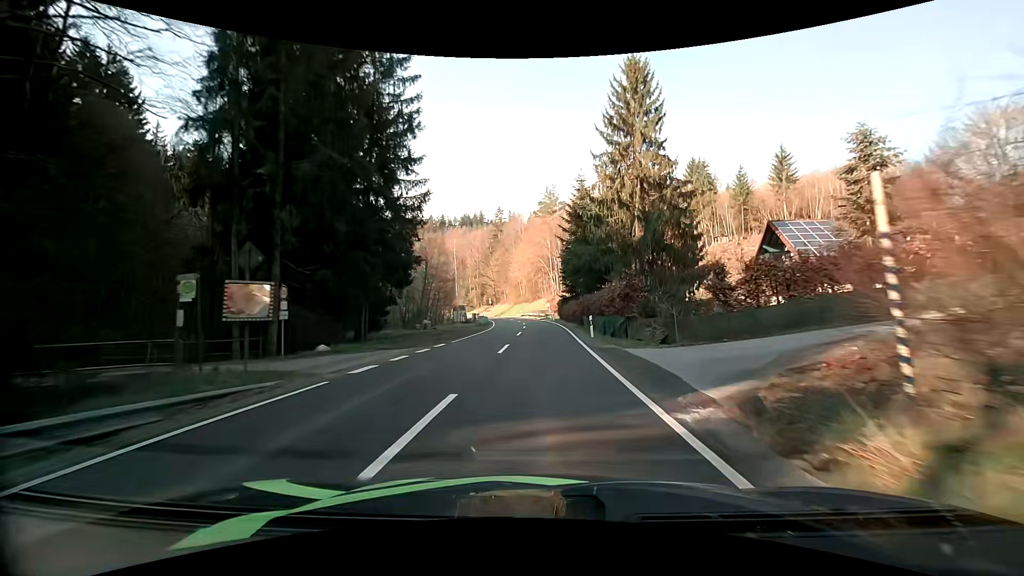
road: secondary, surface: asphalt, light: Day
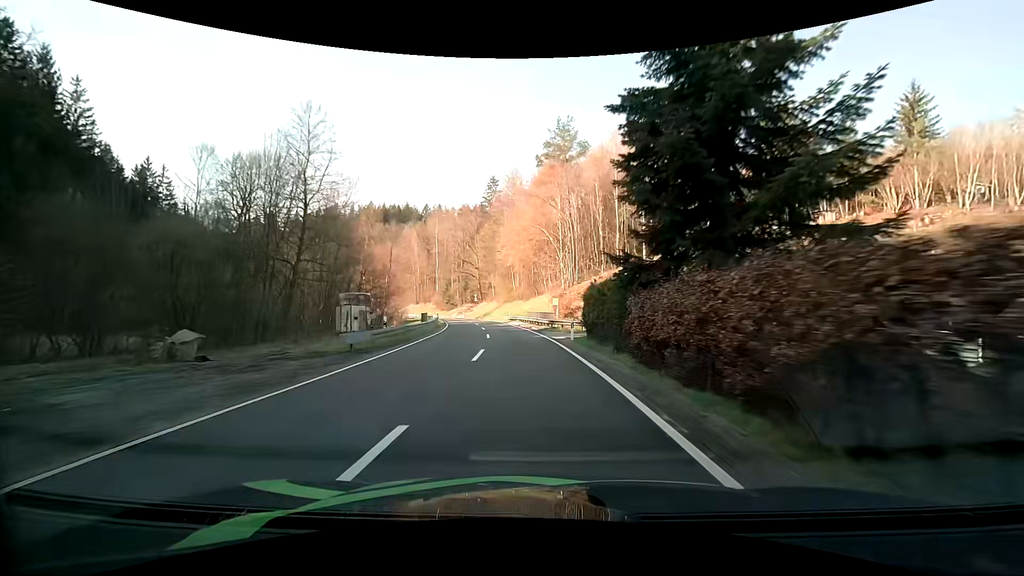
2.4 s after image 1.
(+0.5, +38.3) m; +1°
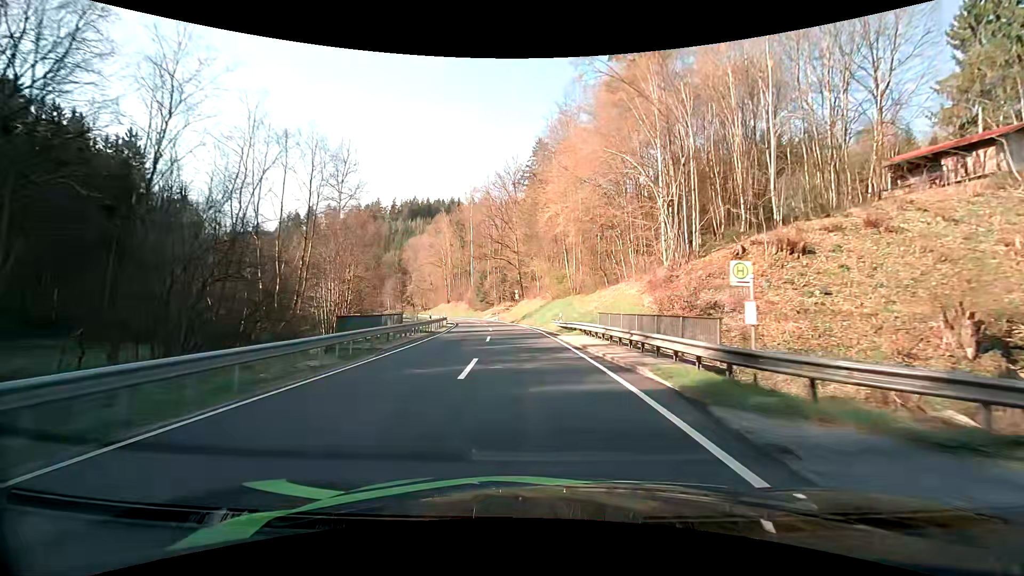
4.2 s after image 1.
(-1.6, +28.2) m; -7°
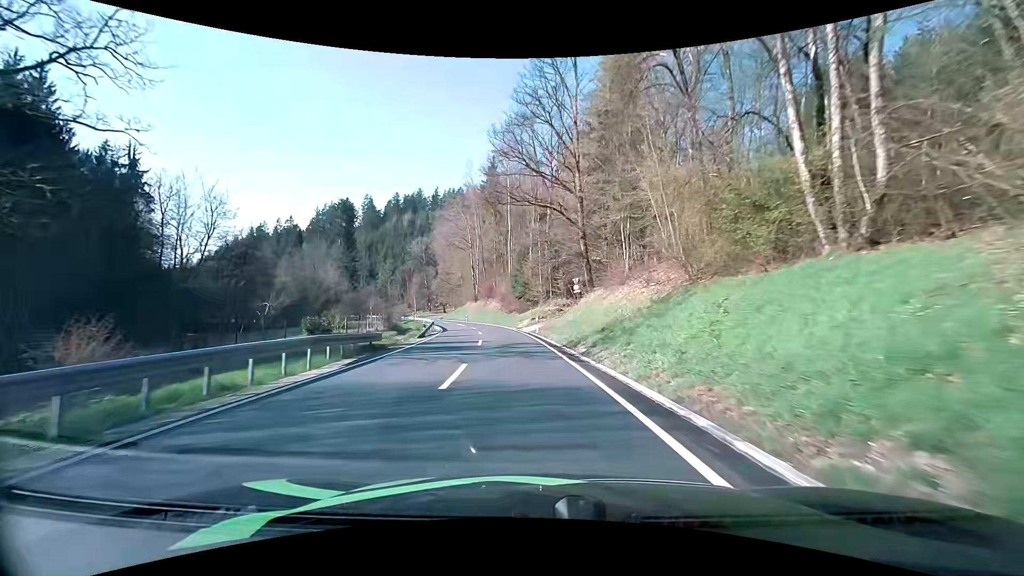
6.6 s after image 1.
(-1.8, +37.6) m; -5°
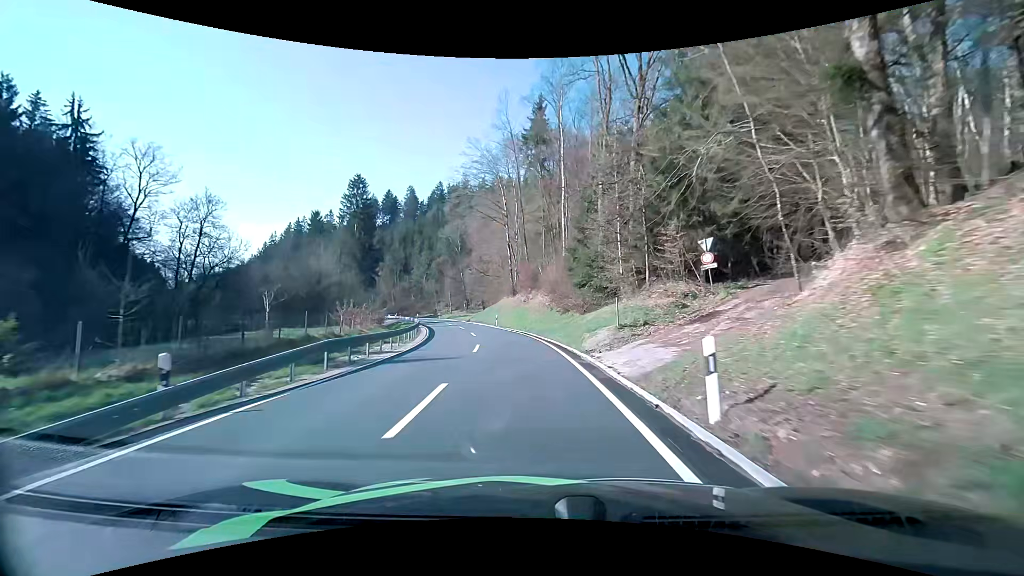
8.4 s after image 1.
(-1.5, +27.5) m; -7°
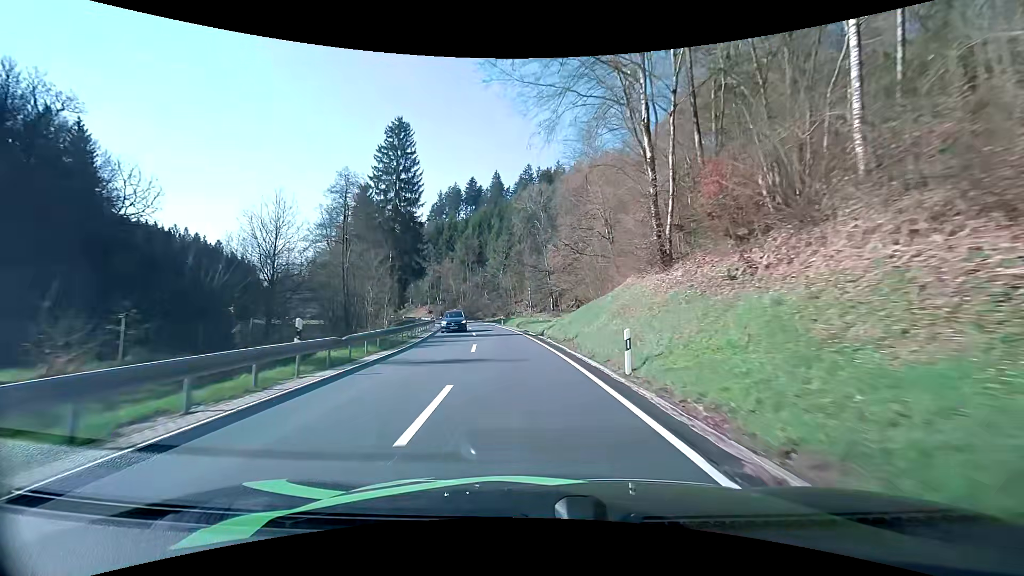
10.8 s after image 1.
(-3.4, +36.9) m; -11°
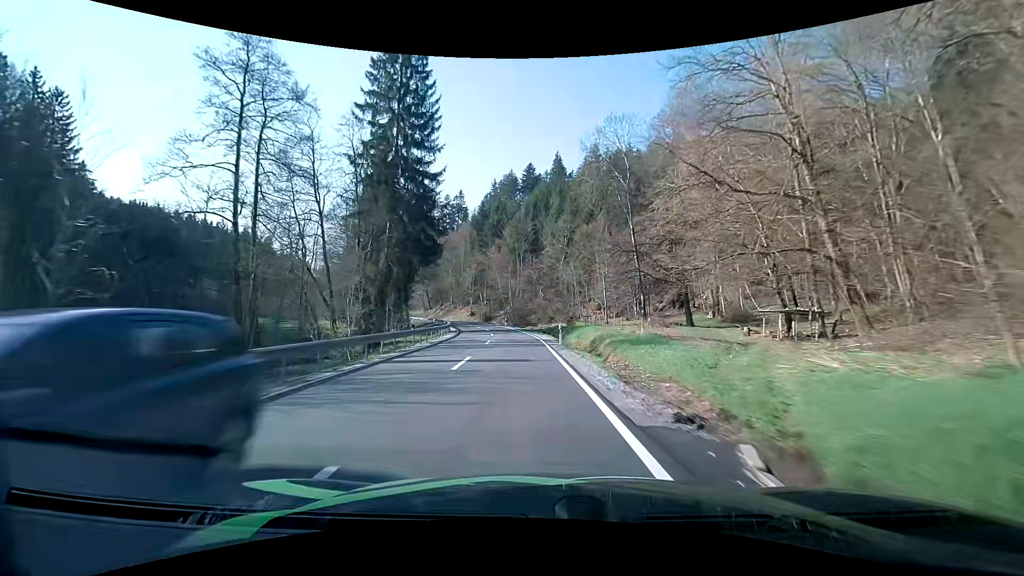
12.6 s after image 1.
(-1.8, +29.1) m; -6°
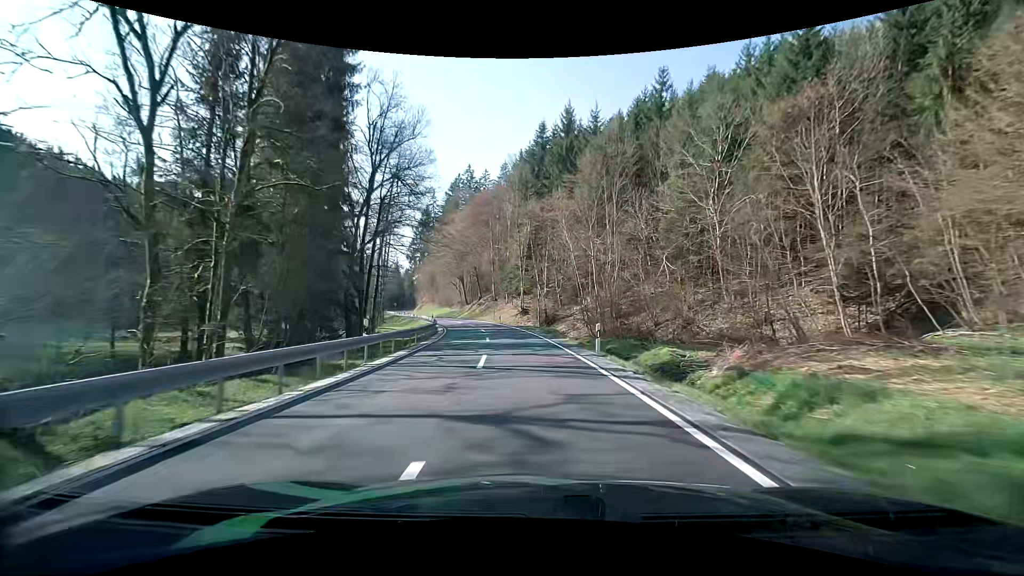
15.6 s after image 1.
(-4.1, +48.3) m; -9°
(0, +10) (-1, +20) (-2, +30) (-3, +40) (-5, +50) (-7, +59) (-10, +69) (-13, +78) (-17, +88) (-21, +97) m
